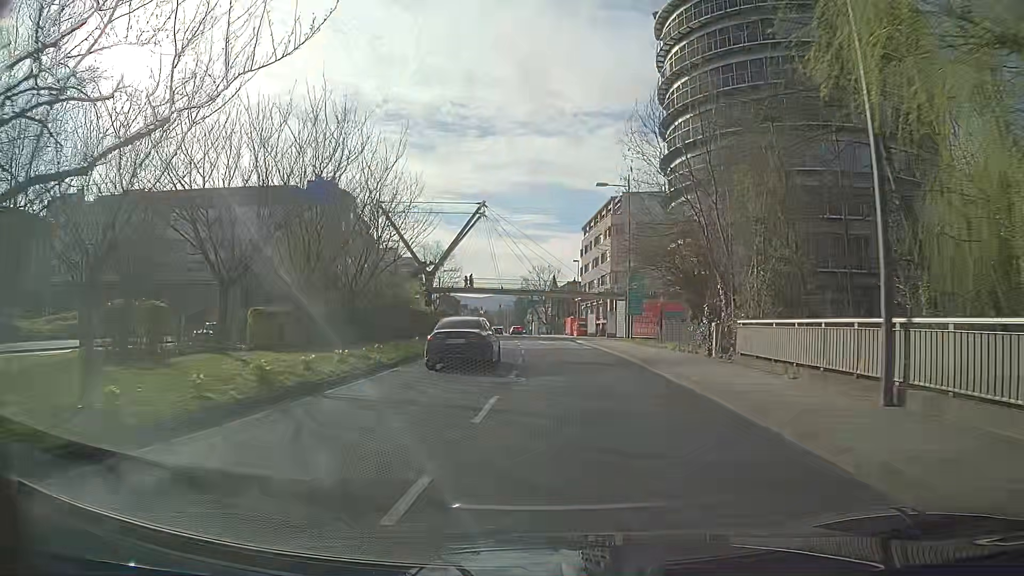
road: tertiary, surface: asphalt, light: Day
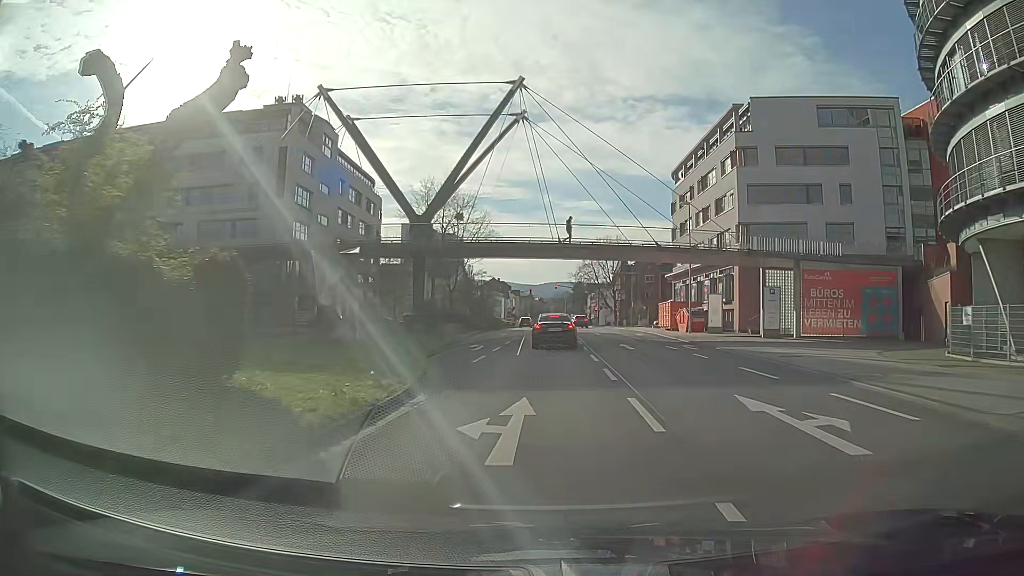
(-2.1, +38.5) m; -4°
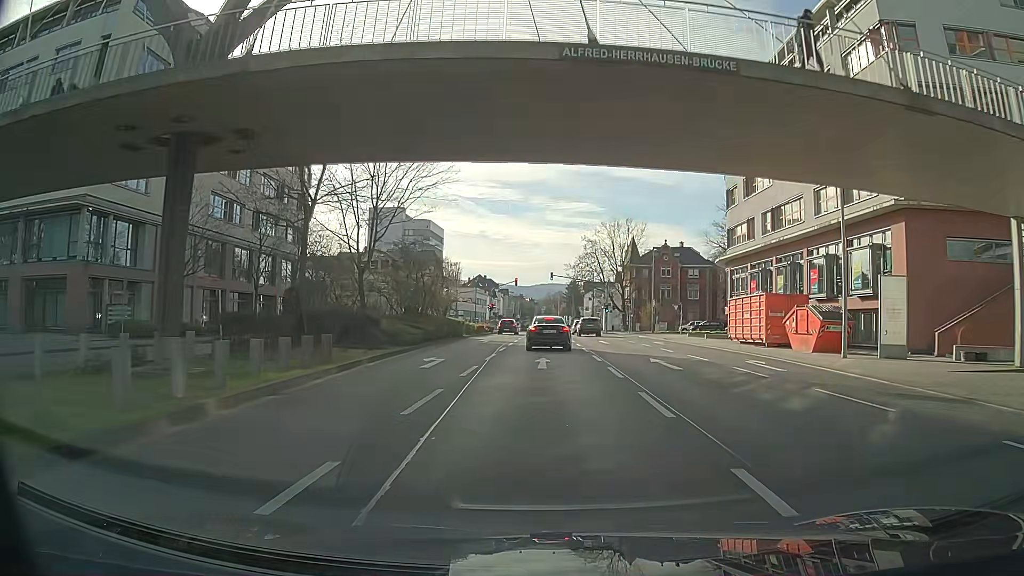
(-0.1, +28.8) m; 0°
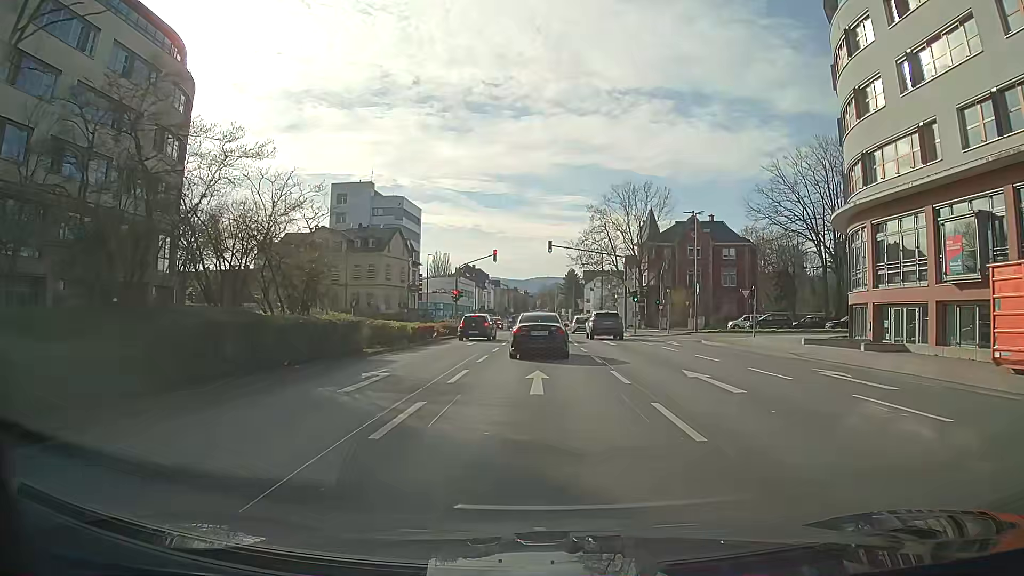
(+0.3, +25.9) m; 0°
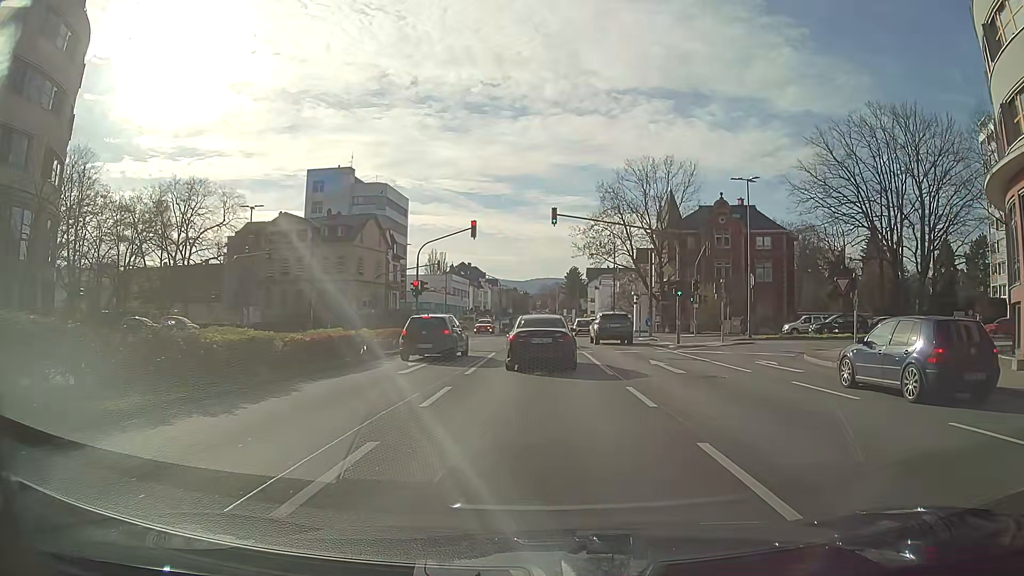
(+0.1, +15.0) m; +1°
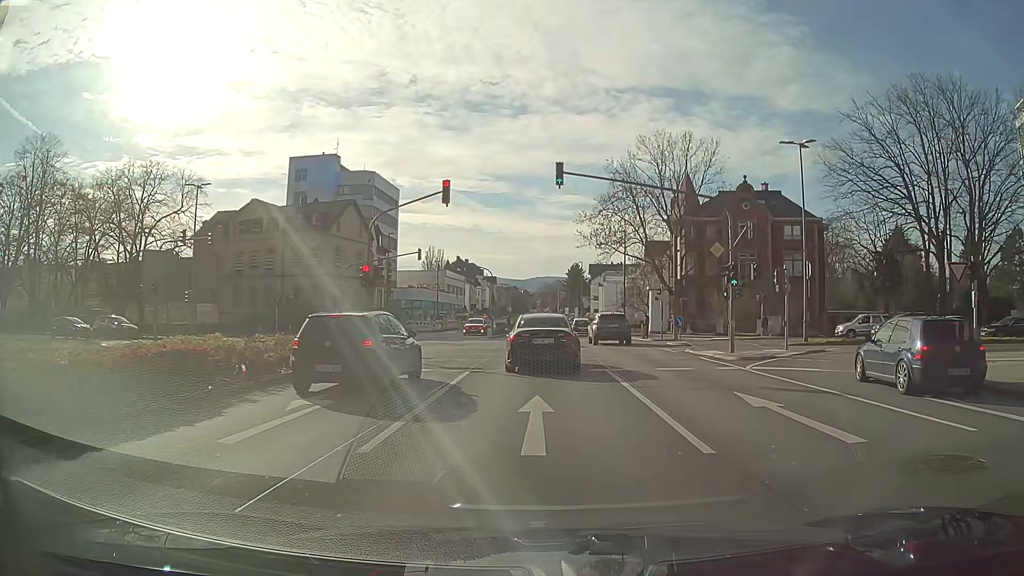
(0.0, +9.6) m; 0°
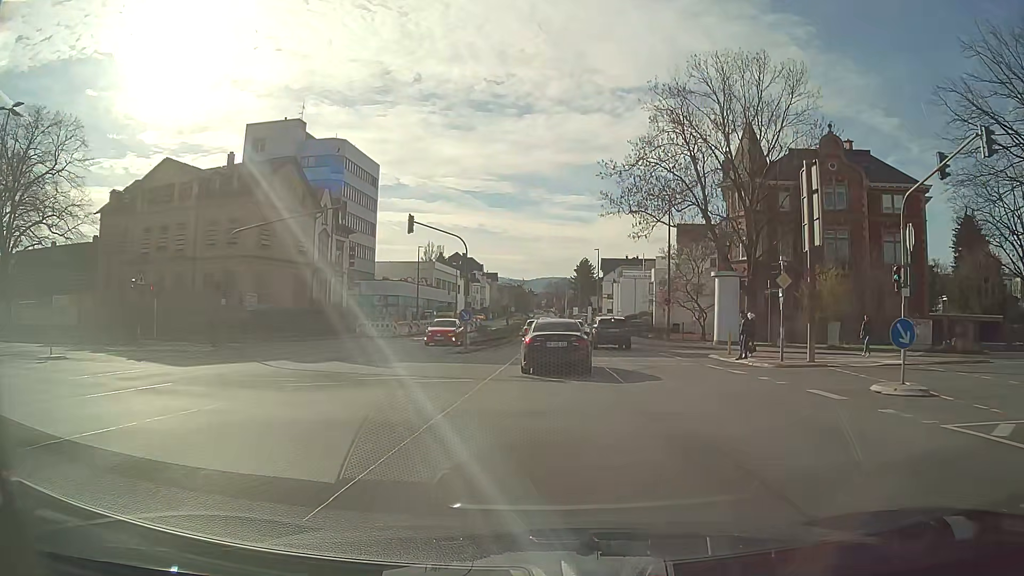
(-0.3, +21.2) m; -1°
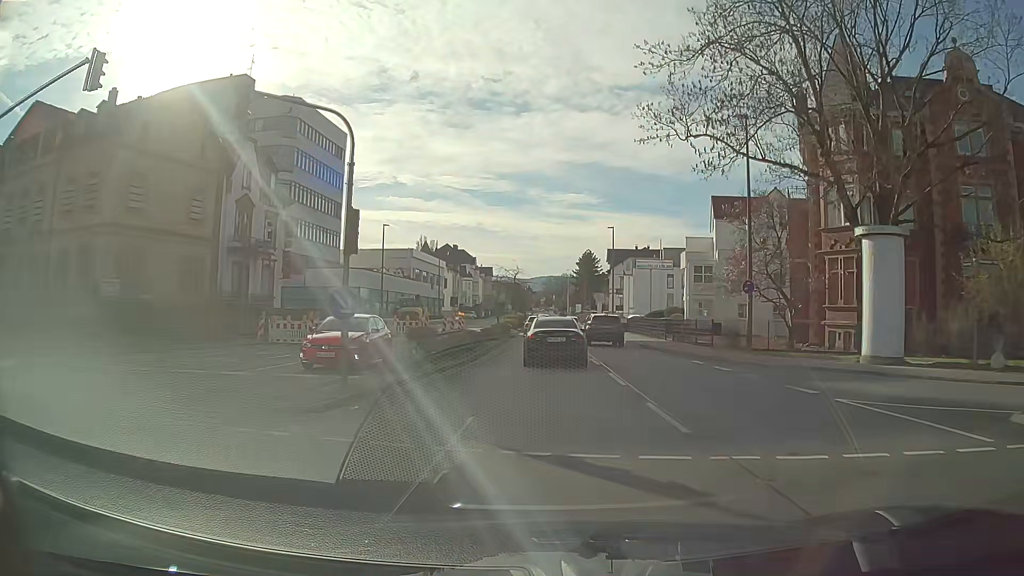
(0.0, +18.8) m; 0°
(0, +10) (0, +20) (0, +30) (0, +40) (0, +50) (0, +60) (0, +70) (0, +80) (0, +90) (0, +100) m
